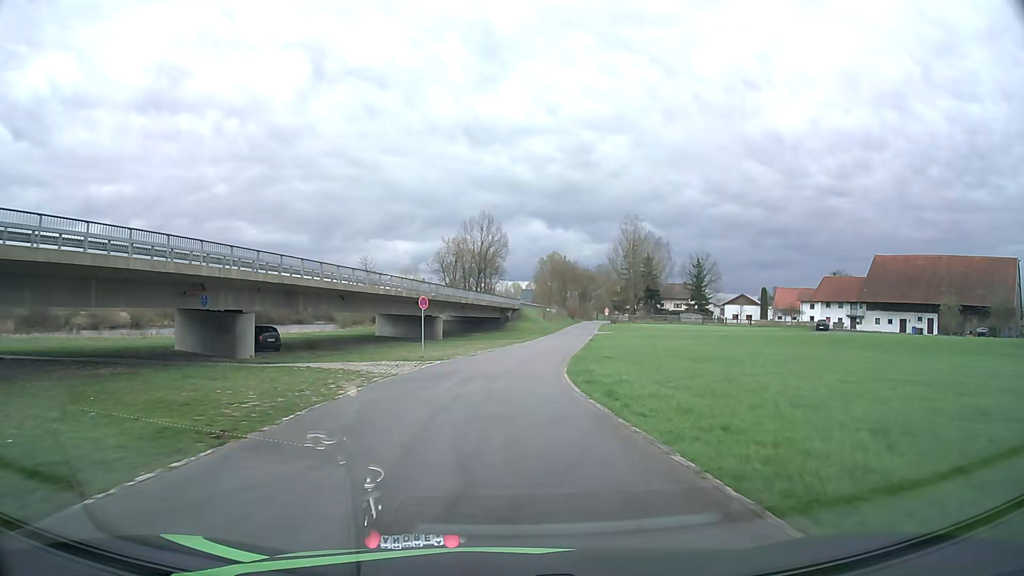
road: unclassified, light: Day
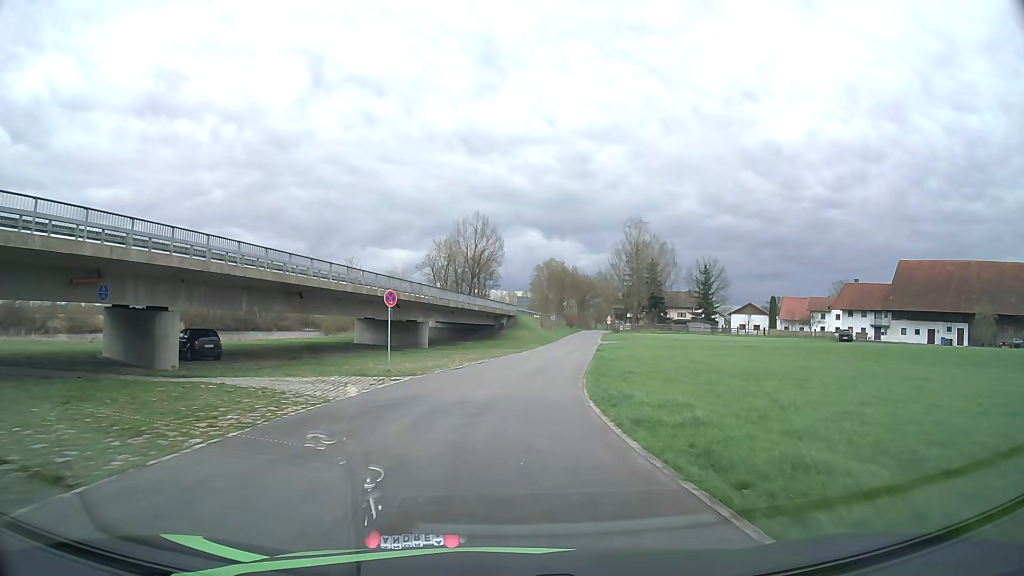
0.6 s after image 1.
(0.0, +8.5) m; +1°
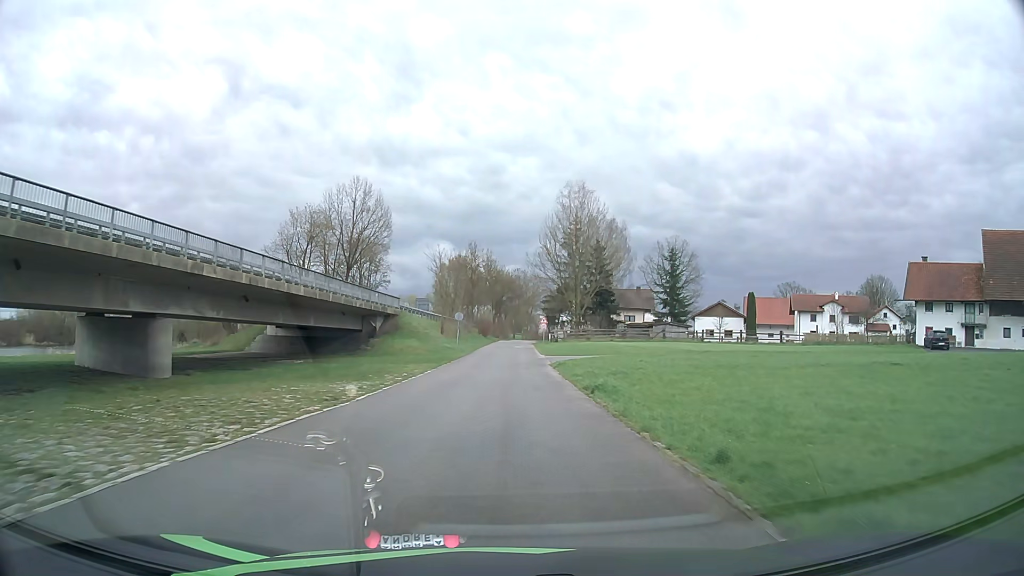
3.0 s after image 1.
(+2.5, +36.1) m; +7°
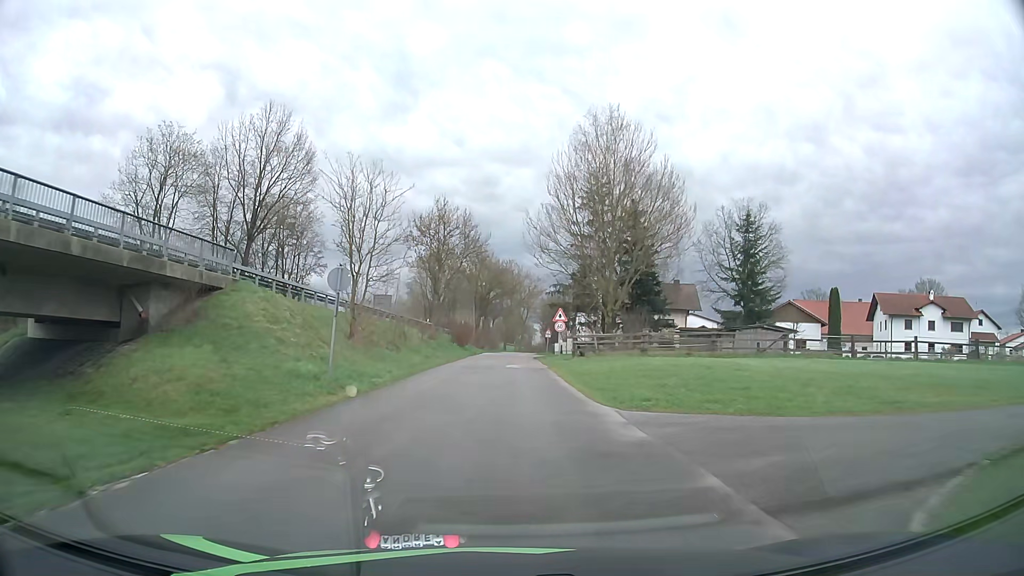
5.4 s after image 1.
(+0.5, +33.5) m; +1°
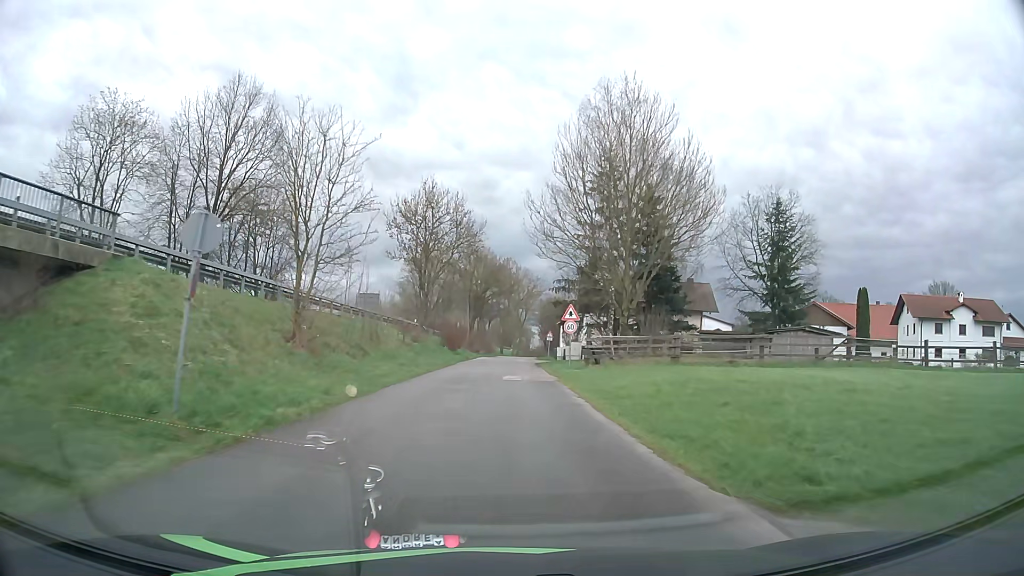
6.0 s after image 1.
(0.0, +7.8) m; 0°
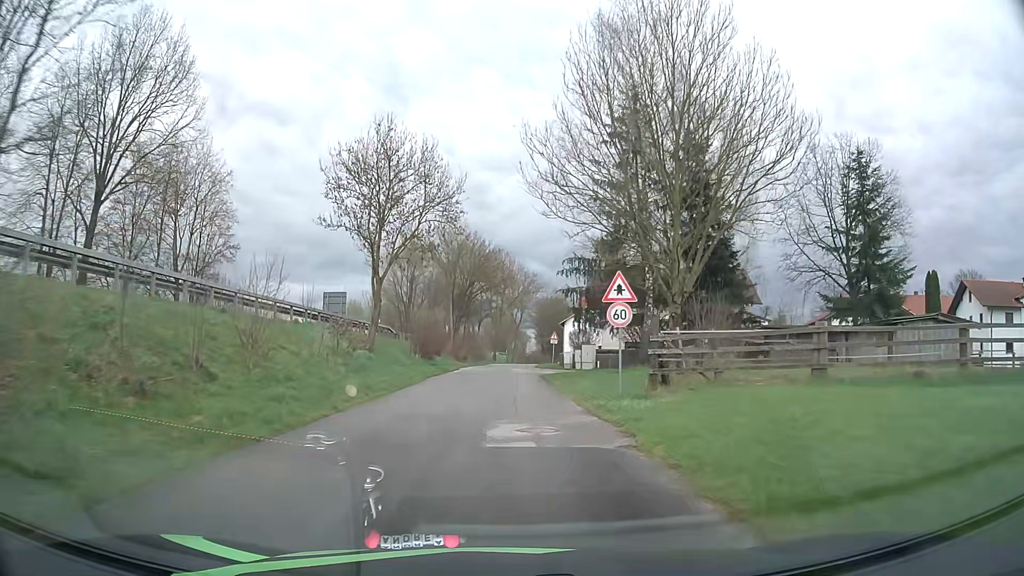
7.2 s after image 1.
(+0.1, +15.3) m; 0°
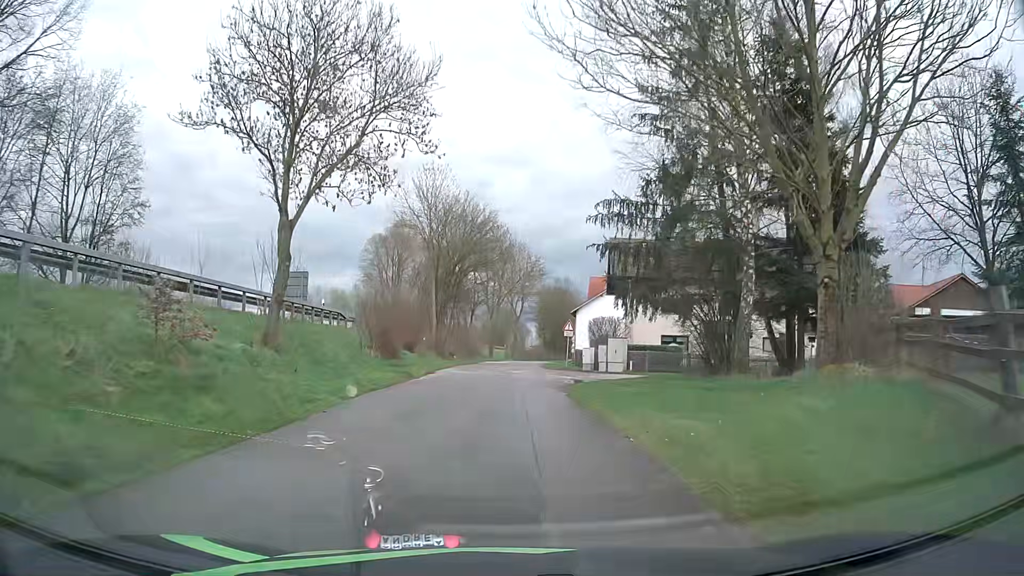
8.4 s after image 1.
(0.0, +14.6) m; 0°
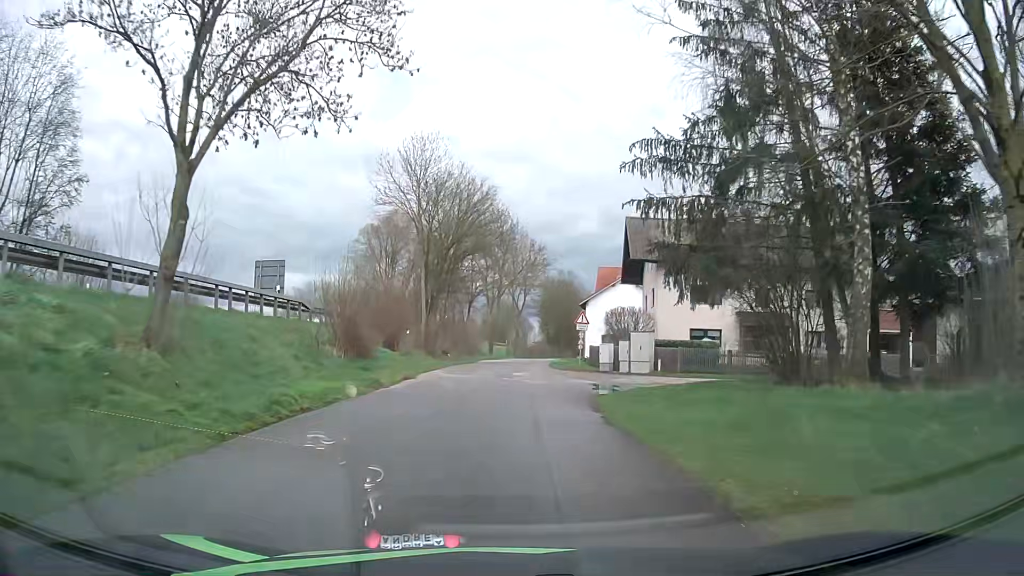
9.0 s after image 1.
(0.0, +7.0) m; 0°
(0, +10) (0, +20) (0, +30) (+1, +40) (+1, +50) (+2, +60) (+4, +70) (+5, +80) (+7, +90) (+9, +99) m
